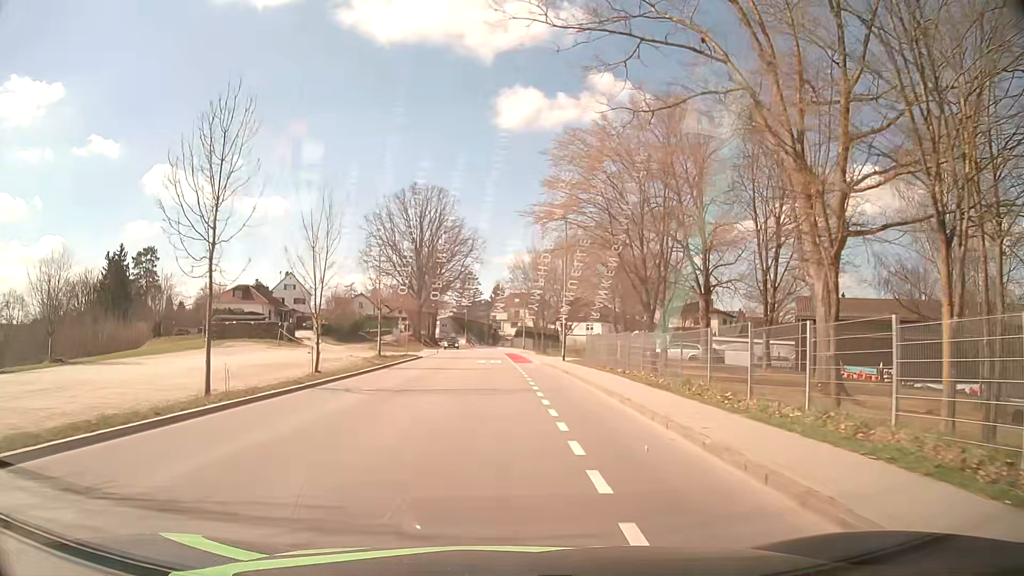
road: tertiary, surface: asphalt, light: Day
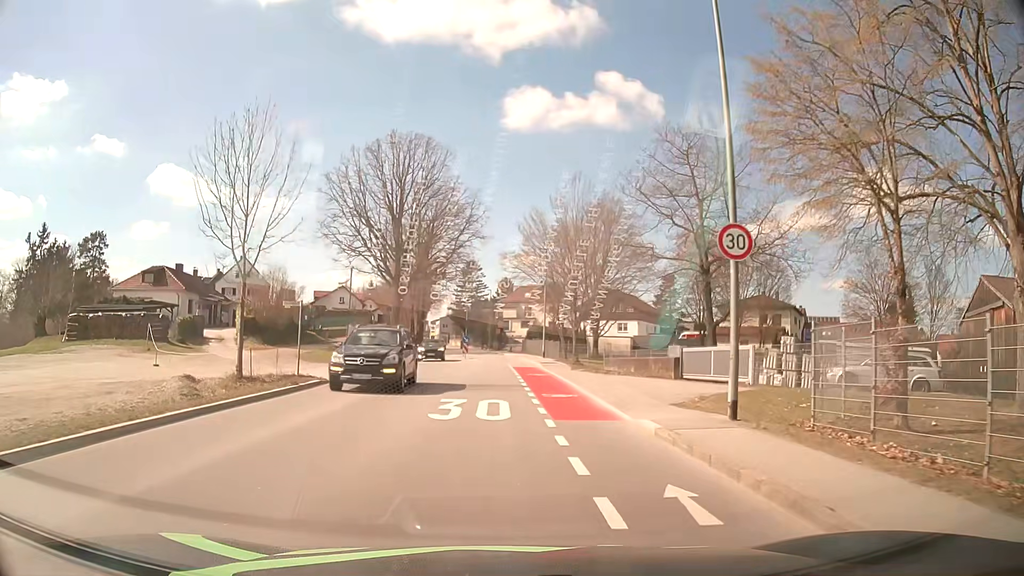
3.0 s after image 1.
(-0.2, +26.9) m; -1°
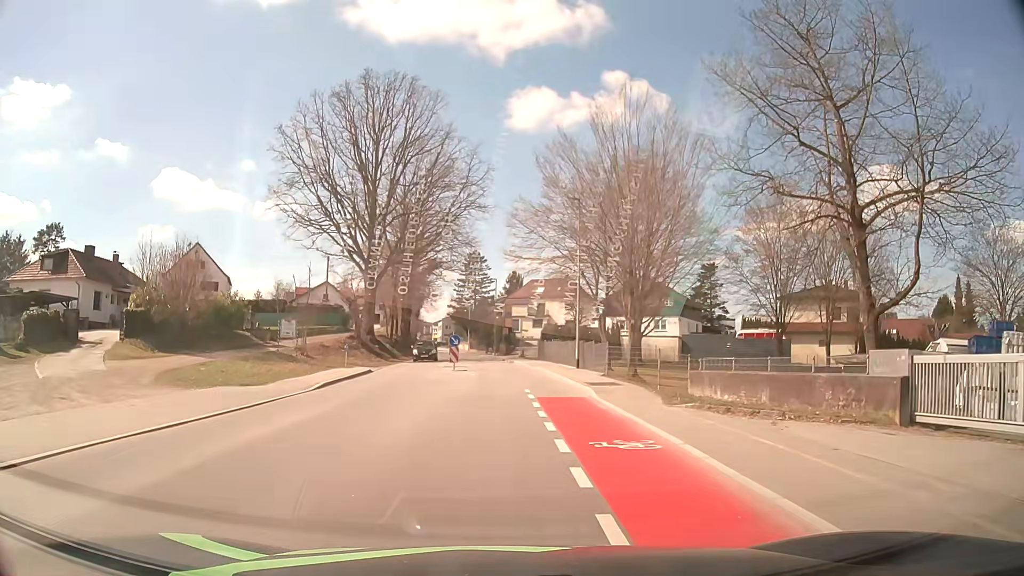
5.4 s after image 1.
(-0.1, +18.7) m; -1°
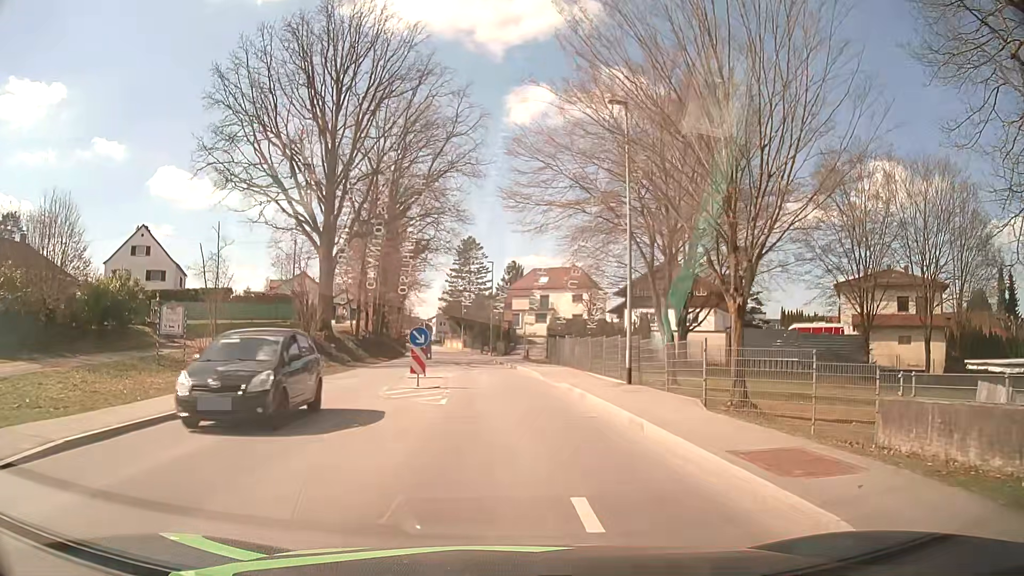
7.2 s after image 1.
(0.0, +13.7) m; 0°
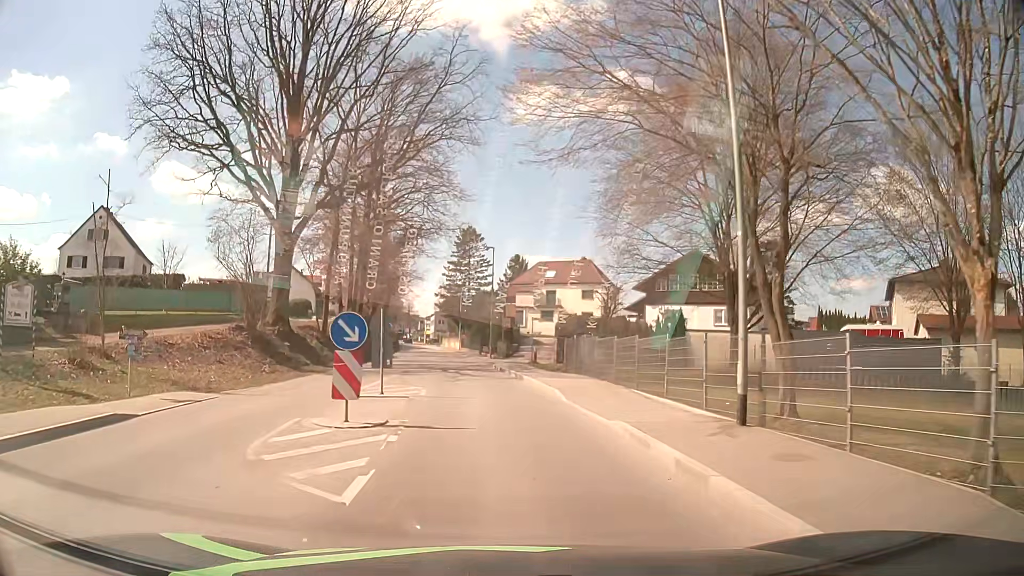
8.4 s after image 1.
(0.0, +9.1) m; 0°
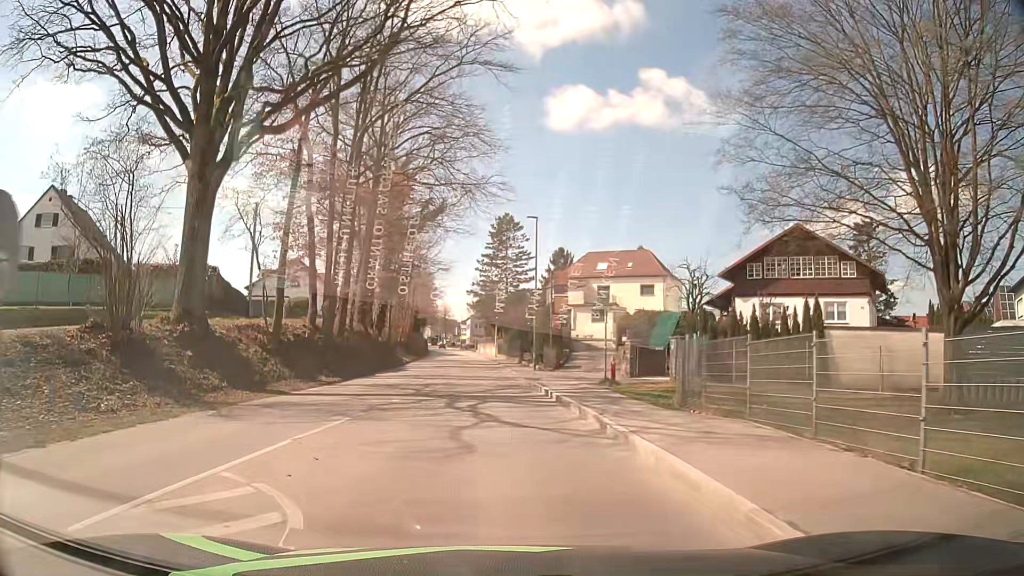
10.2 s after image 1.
(-0.4, +14.0) m; -3°
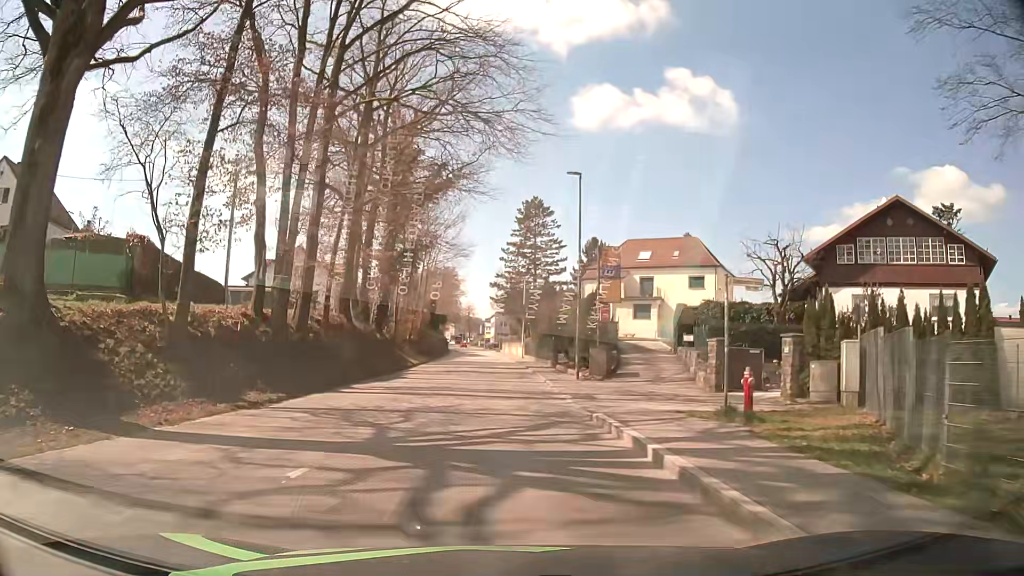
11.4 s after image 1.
(-0.2, +9.6) m; -2°
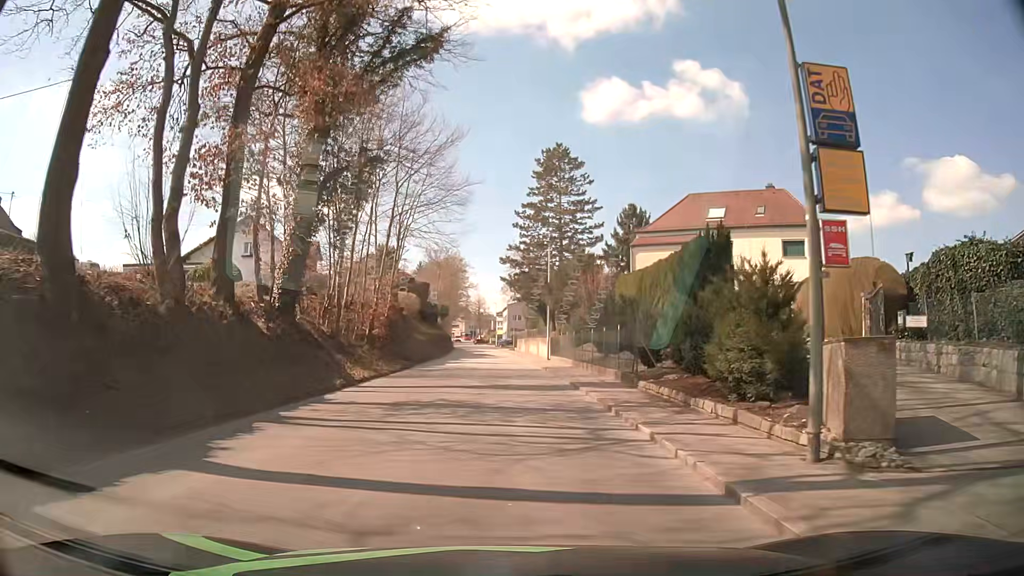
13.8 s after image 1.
(-0.2, +19.8) m; -1°
(0, +10) (0, +20) (0, +30) (0, +40) (0, +50) (0, +60) (-1, +70) (-1, +80) (-1, +90) (-2, +100) m
